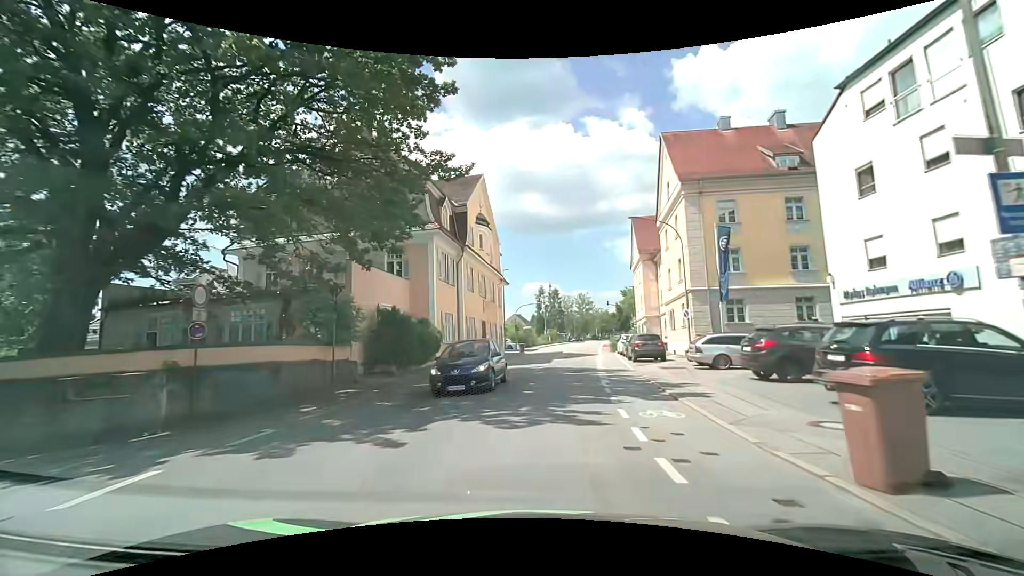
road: tertiary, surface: asphalt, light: Day
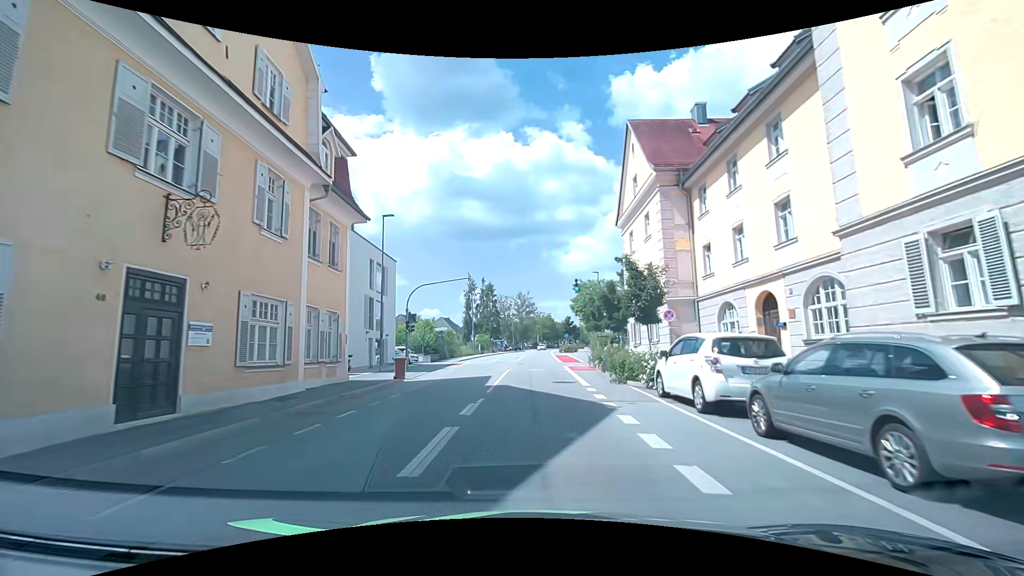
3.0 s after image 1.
(+2.1, +29.5) m; +6°
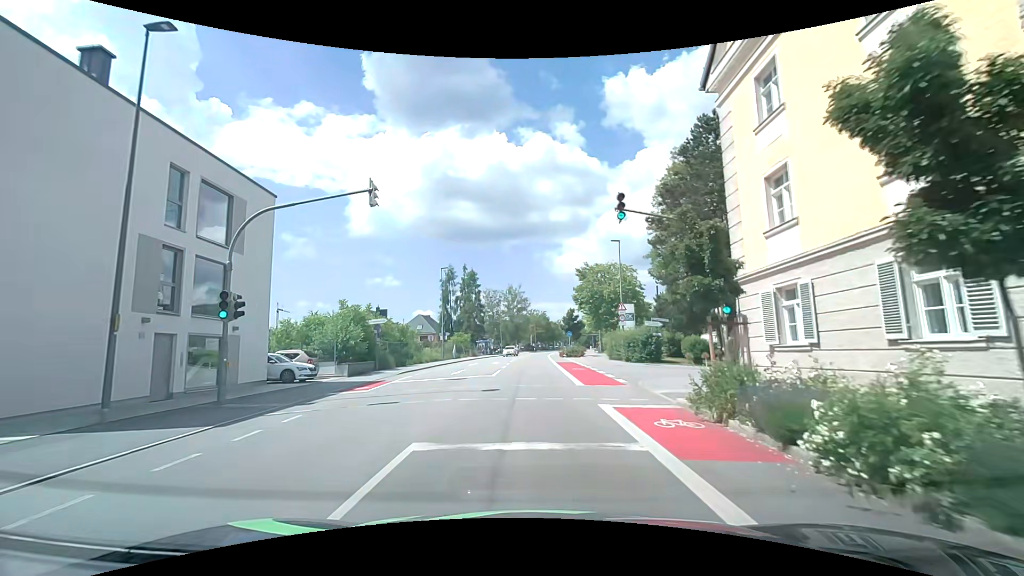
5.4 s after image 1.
(+0.7, +19.9) m; +2°
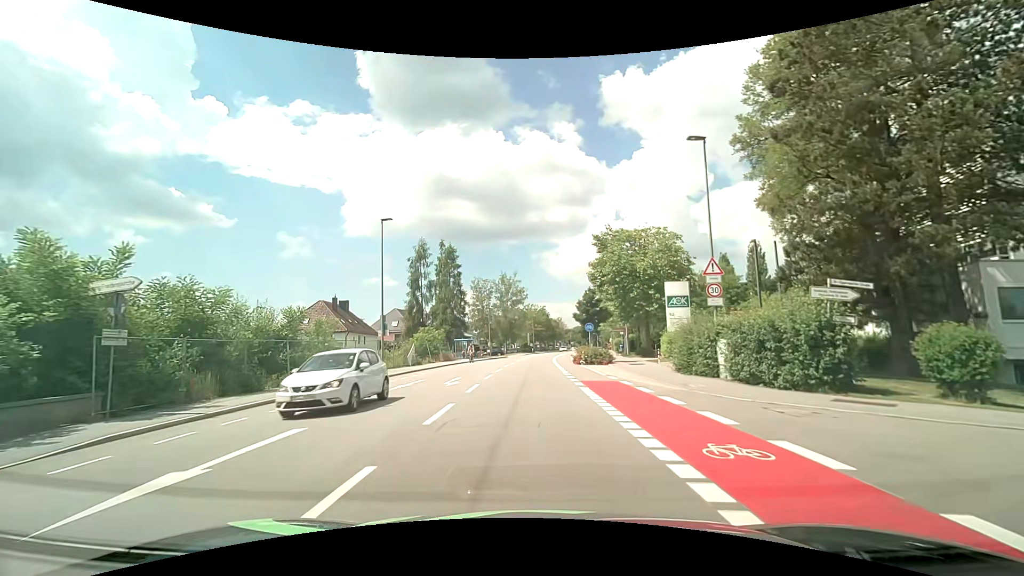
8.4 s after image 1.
(-0.1, +21.6) m; 0°
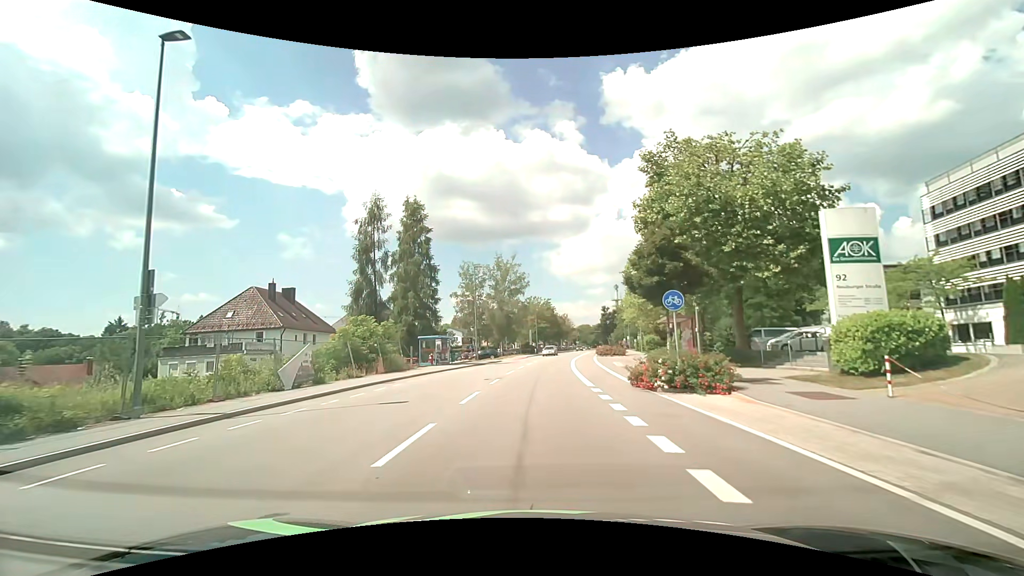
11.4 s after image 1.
(-0.1, +20.8) m; 0°
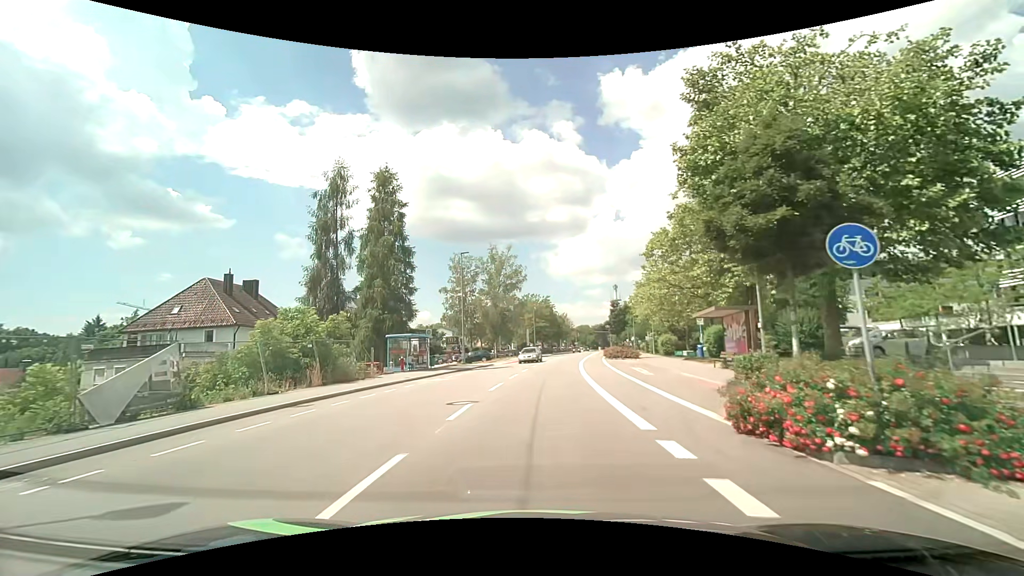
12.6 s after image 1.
(0.0, +8.5) m; 0°
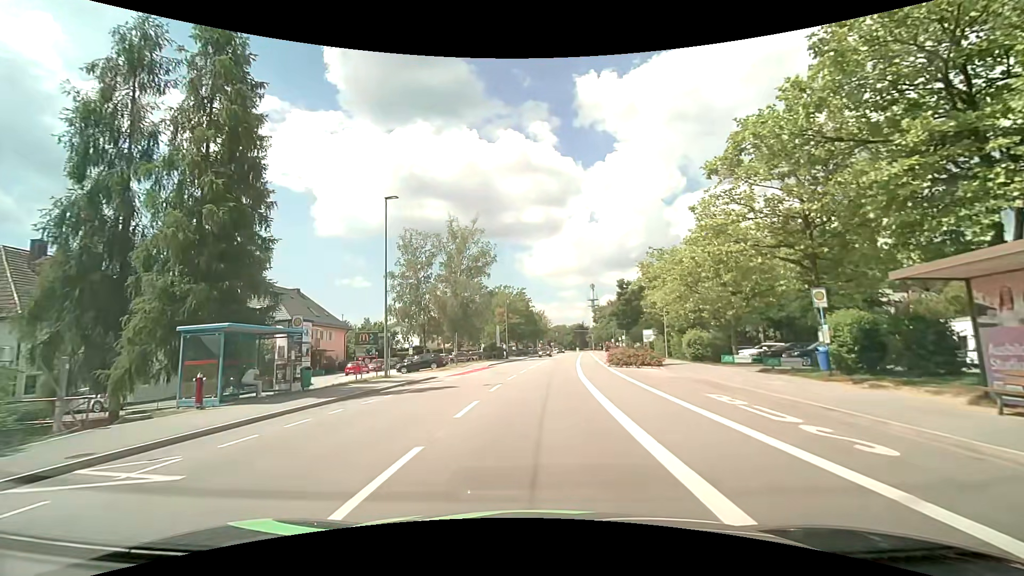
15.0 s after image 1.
(+0.3, +17.2) m; +3°
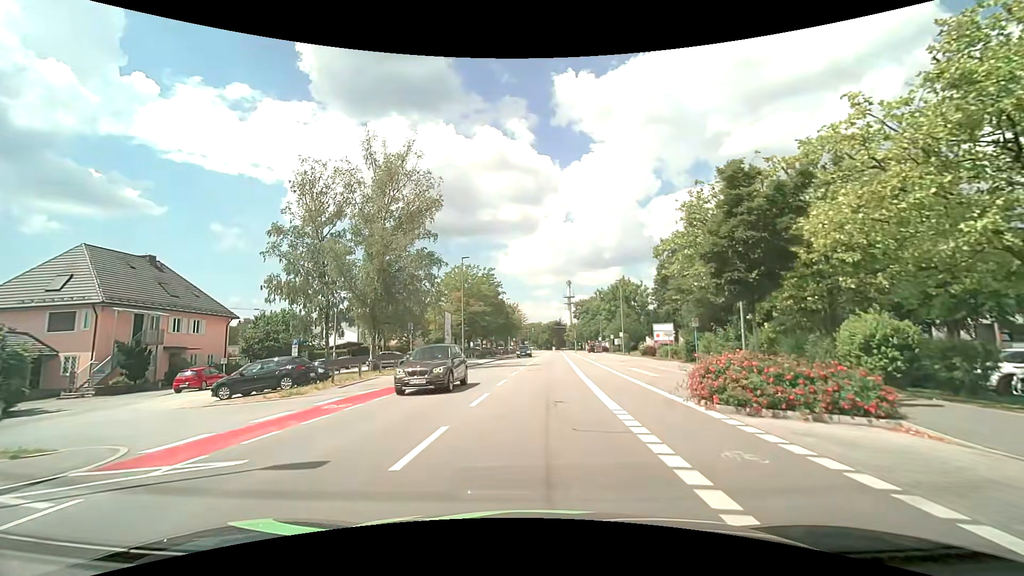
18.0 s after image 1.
(+0.3, +22.1) m; +2°
(0, +10) (0, +20) (+1, +30) (+1, +40) (+1, +50) (+2, +60) (+2, +70) (+3, +80) (+4, +90) (+4, +100) m
